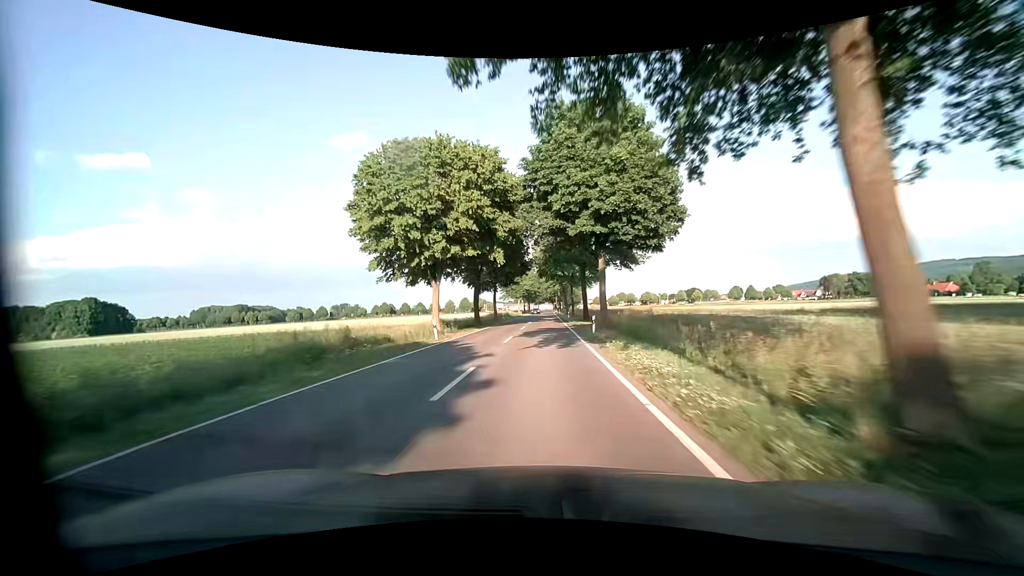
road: tertiary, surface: asphalt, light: Day
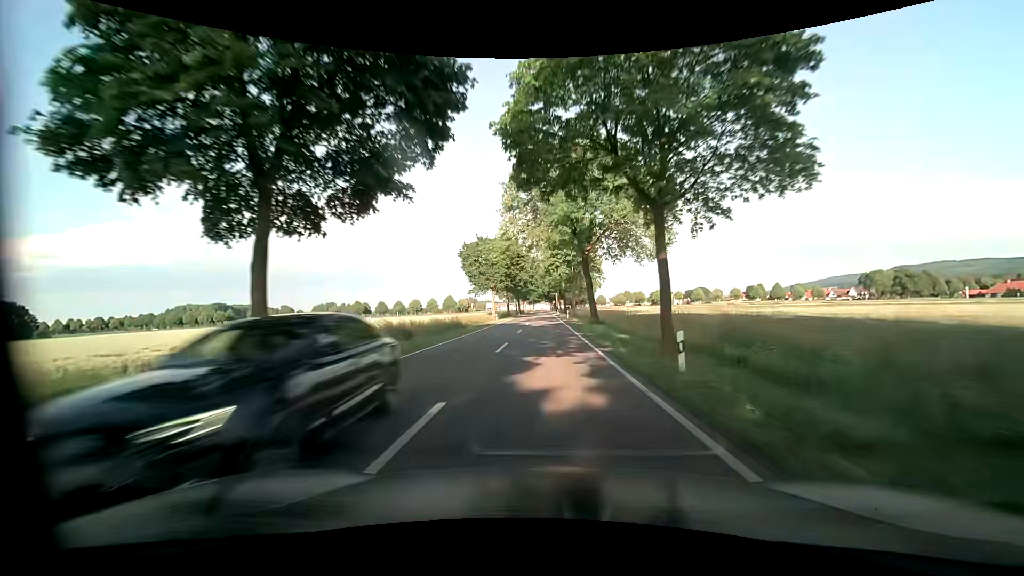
(+0.2, +52.4) m; +1°
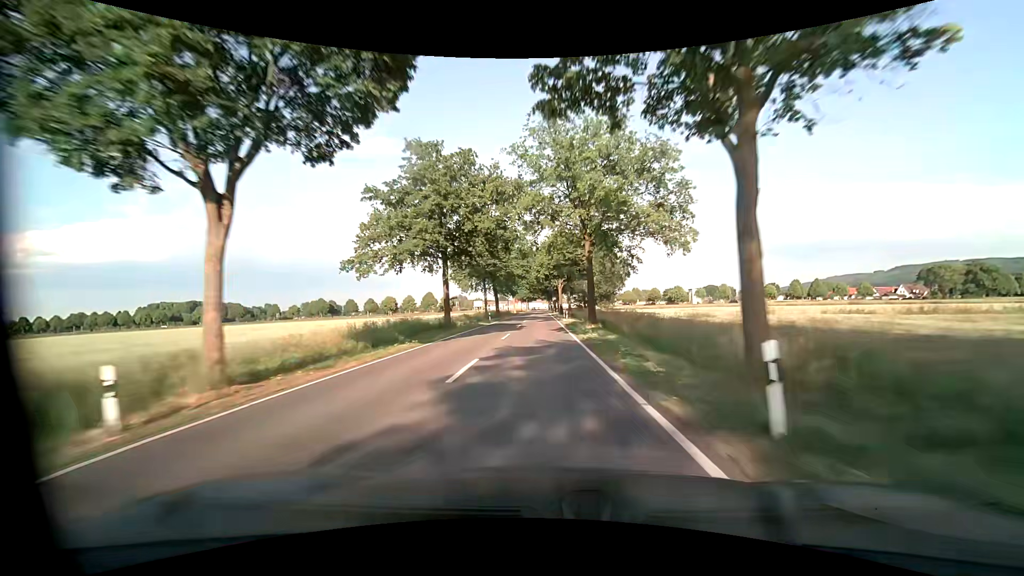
(+0.2, +54.5) m; 0°
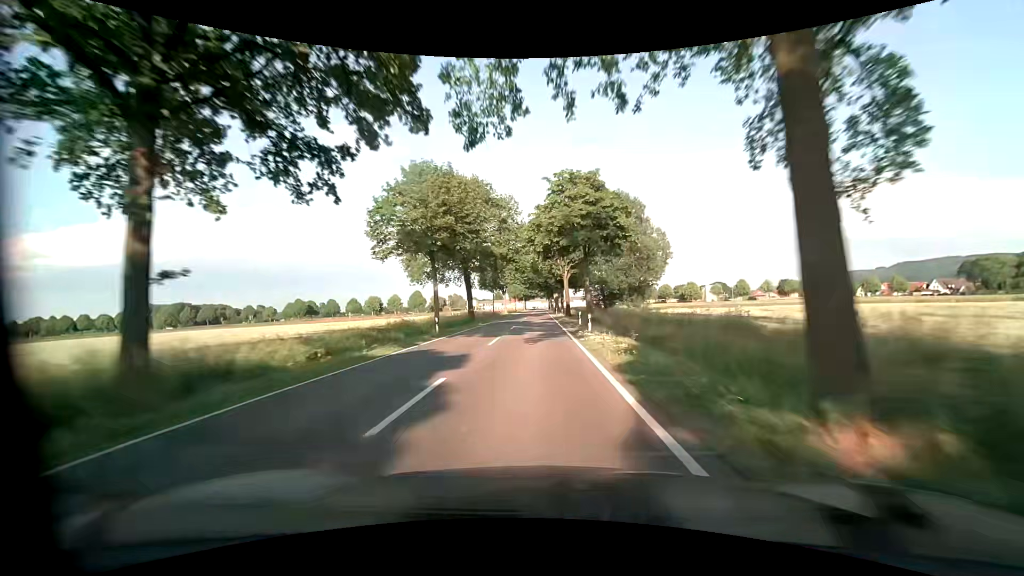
(0.0, +27.6) m; 0°
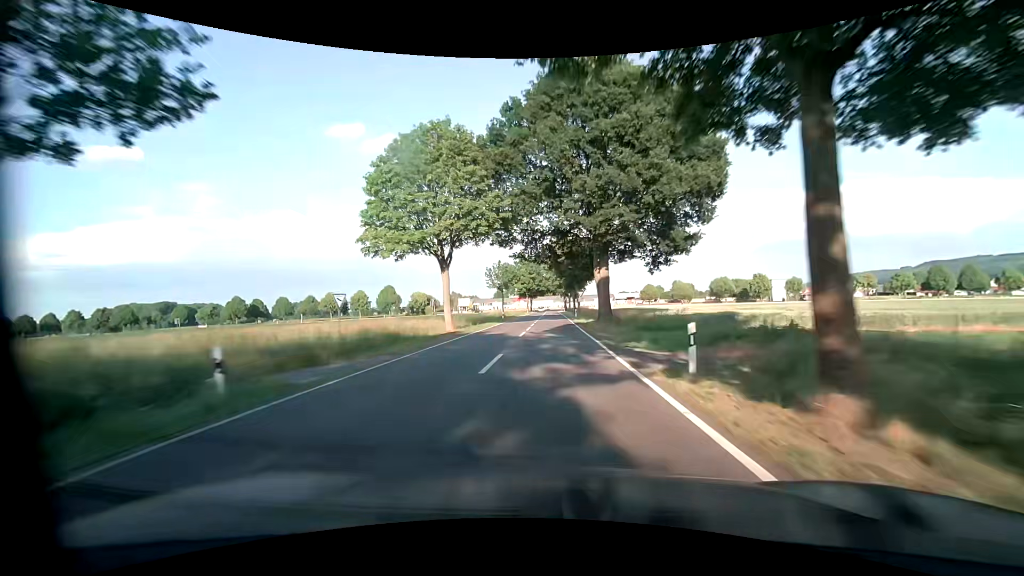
(-0.8, +67.3) m; -1°
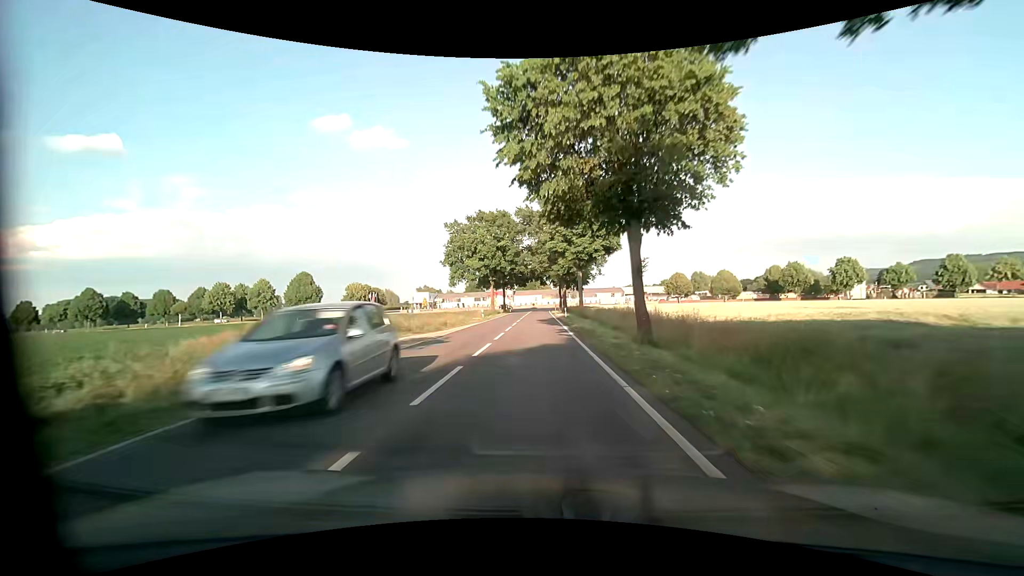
(+1.0, +62.8) m; +1°
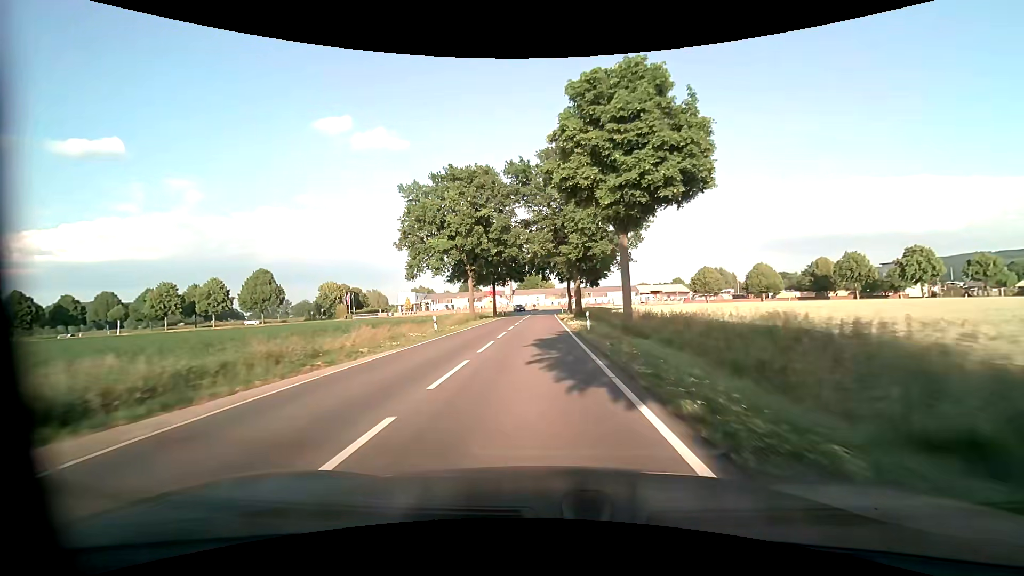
(0.0, +22.5) m; 0°
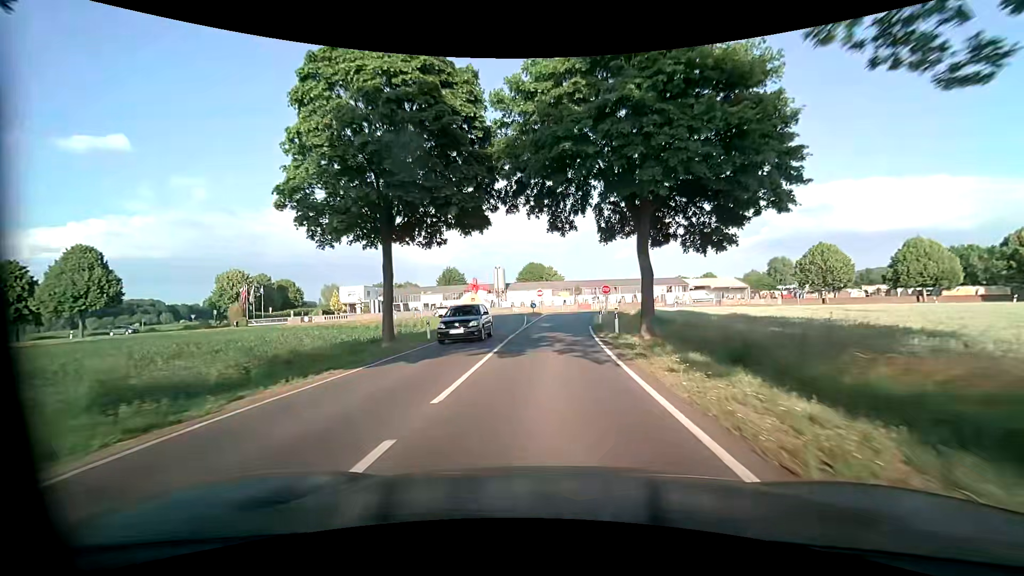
(-0.2, +48.4) m; 0°
(0, +10) (0, +20) (0, +30) (+1, +40) (+3, +50) (+5, +59) (+13, +65) (+23, +66) (+33, +66) (+43, +65) m
